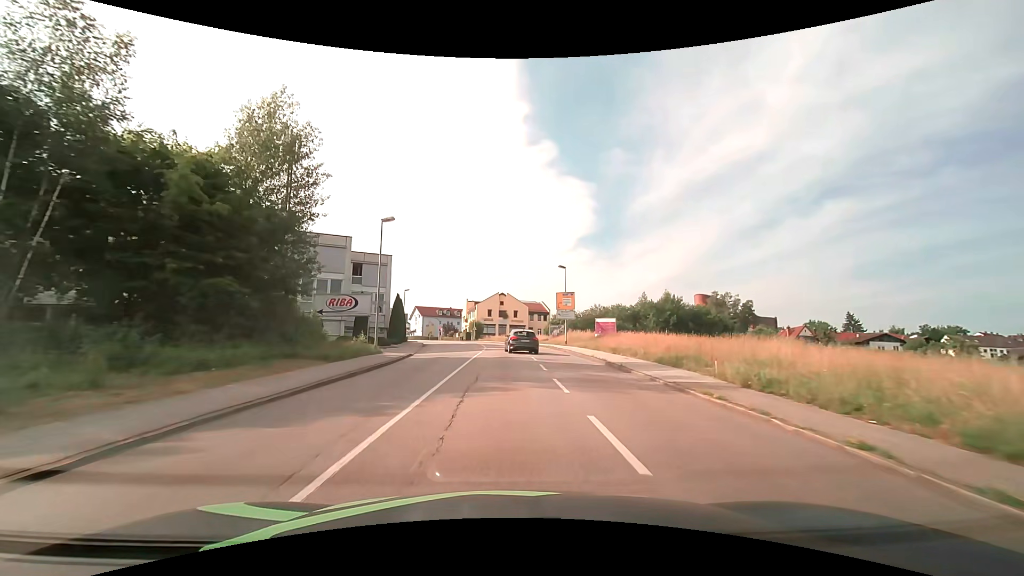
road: tertiary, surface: asphalt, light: Day
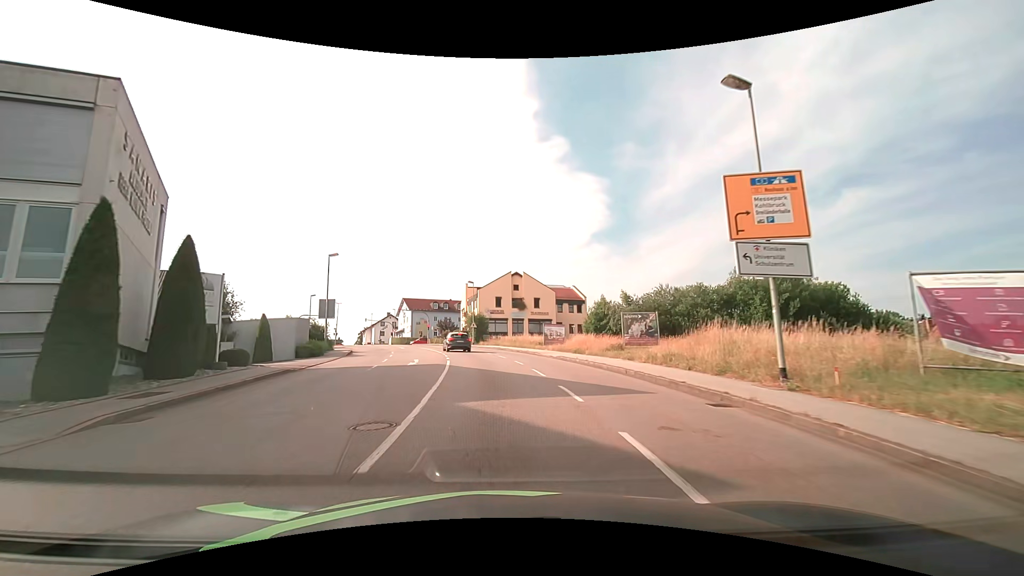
(-0.2, +38.3) m; -1°
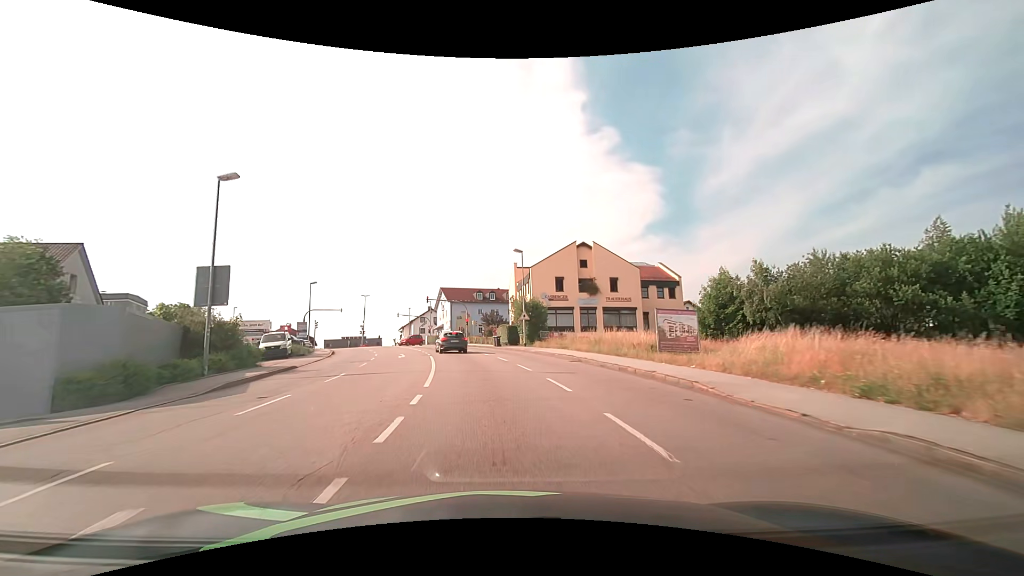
(-1.1, +22.7) m; -6°
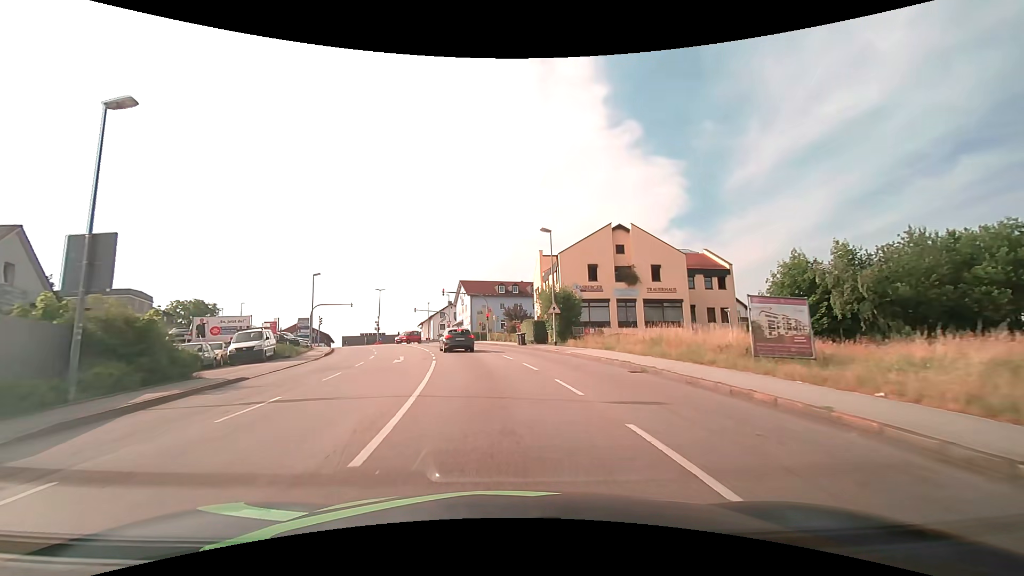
(-0.2, +7.1) m; -3°
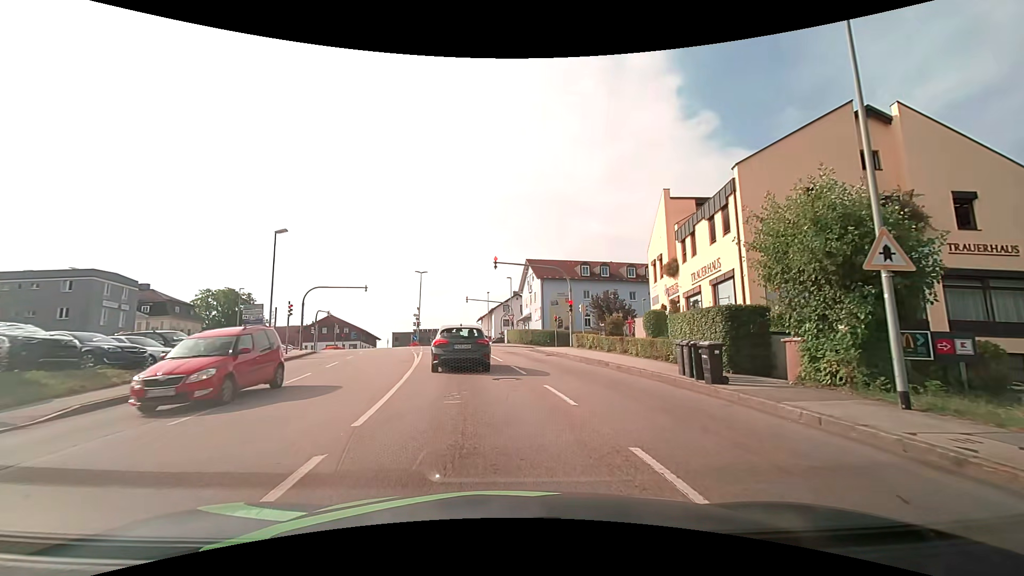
(-1.7, +24.4) m; -8°
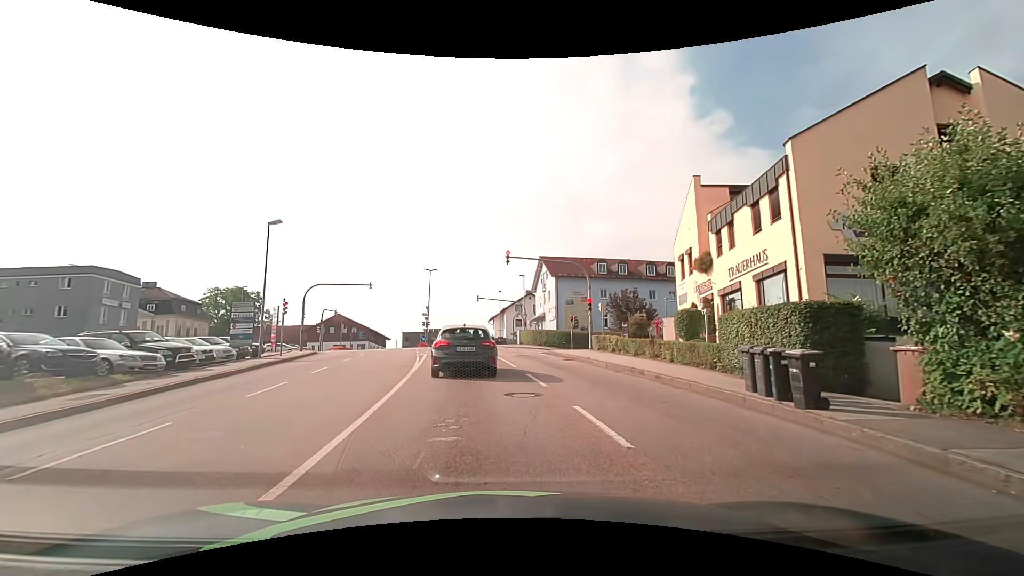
(-0.1, +2.9) m; -2°
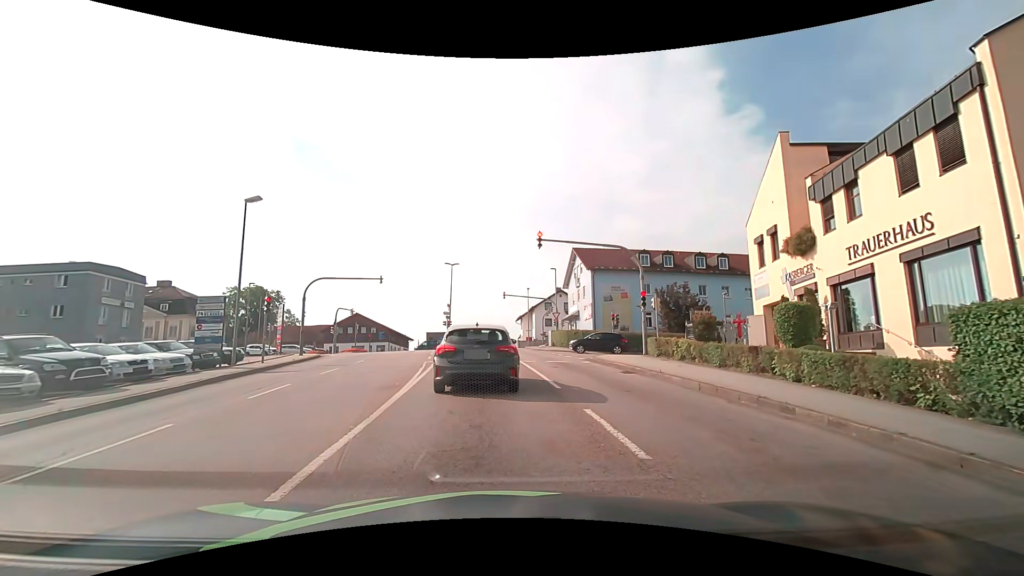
(-0.1, +6.1) m; -2°
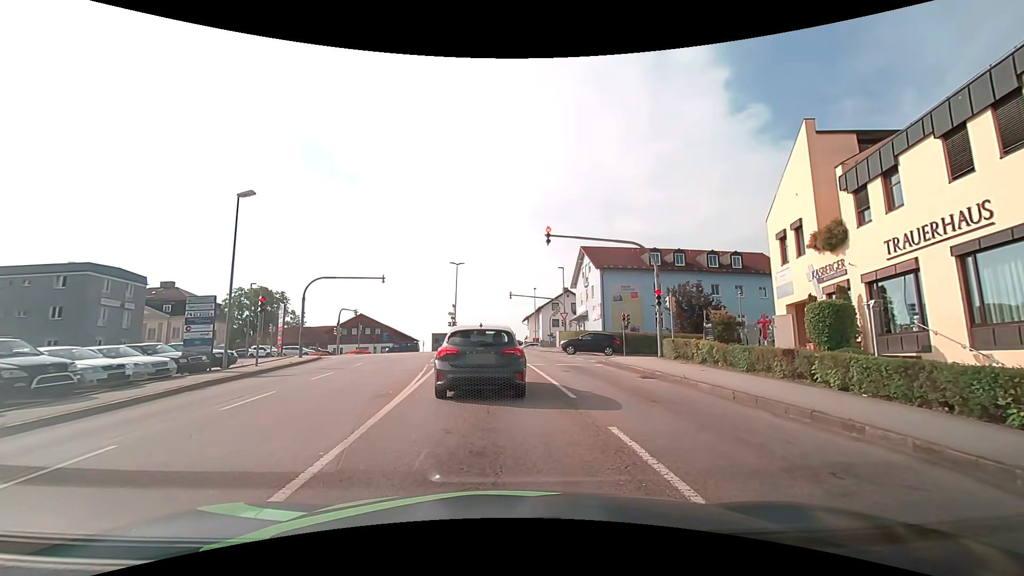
(0.0, +1.4) m; -2°
(0, +10) (-1, +20) (-2, +30) (-2, +40) (-3, +50) (-4, +60) (-7, +69) (-15, +74) (-25, +76) (-35, +75) m
